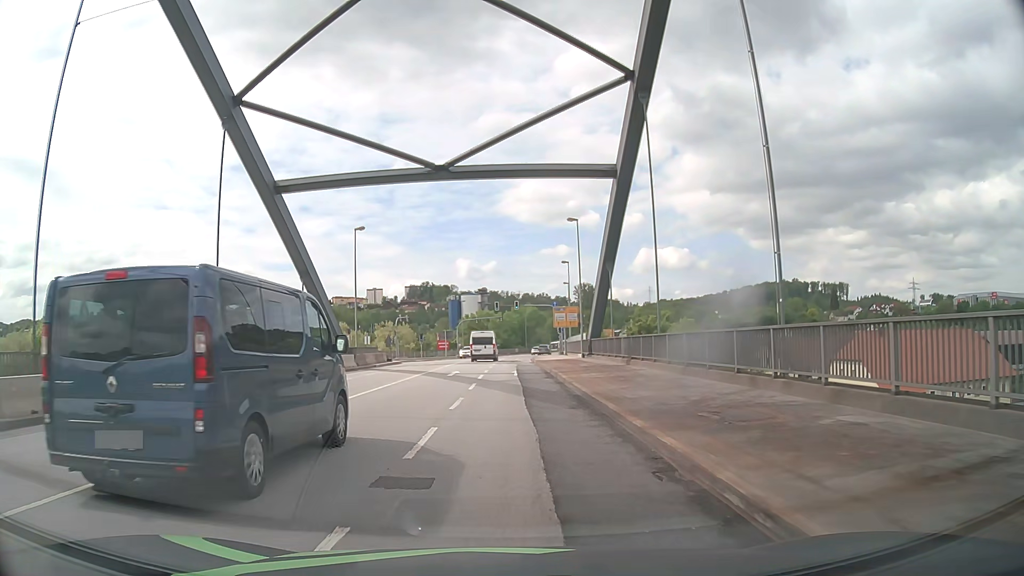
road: primary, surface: asphalt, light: Day
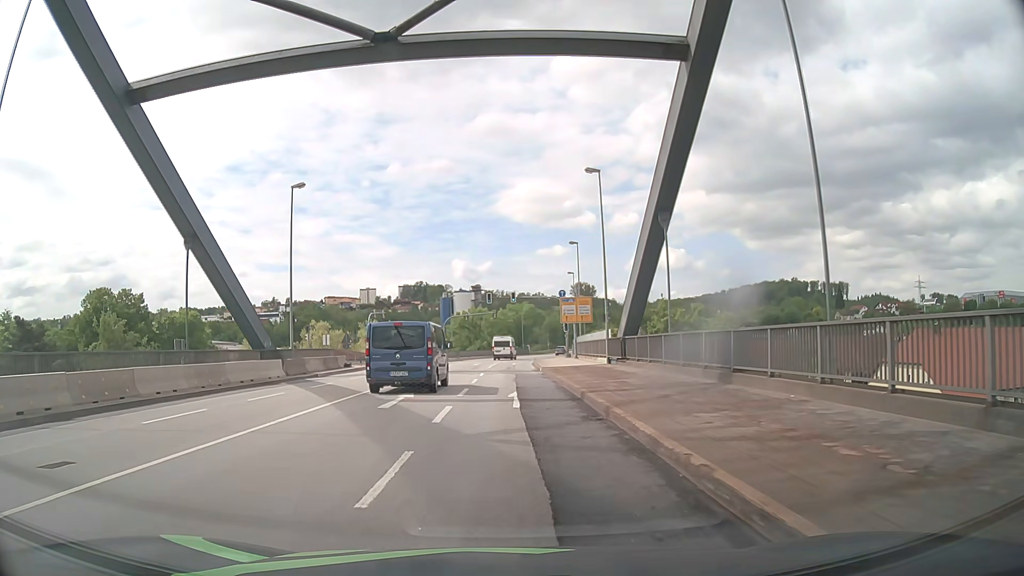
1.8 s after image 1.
(0.0, +14.5) m; 0°
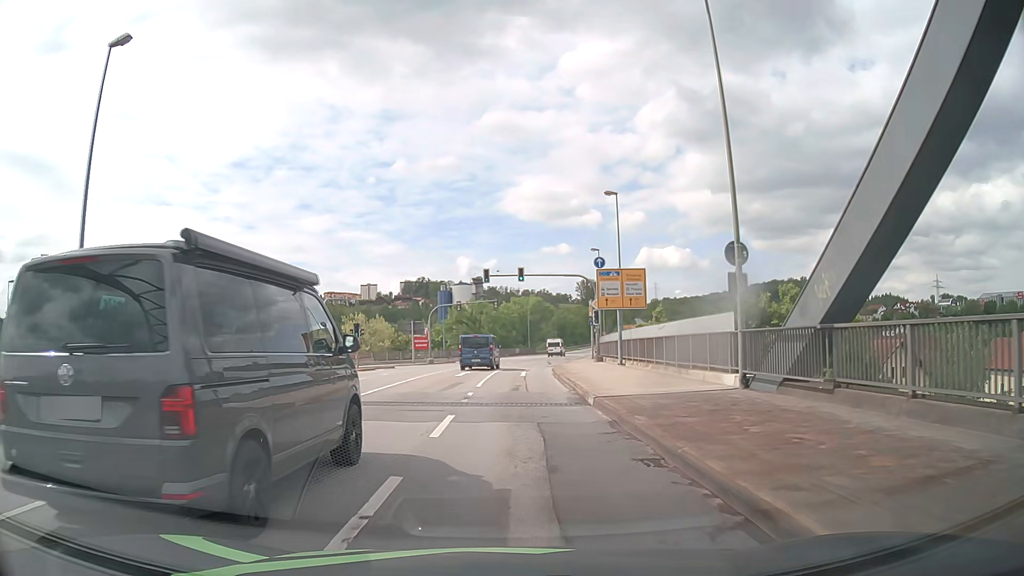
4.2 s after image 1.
(-0.1, +19.8) m; 0°
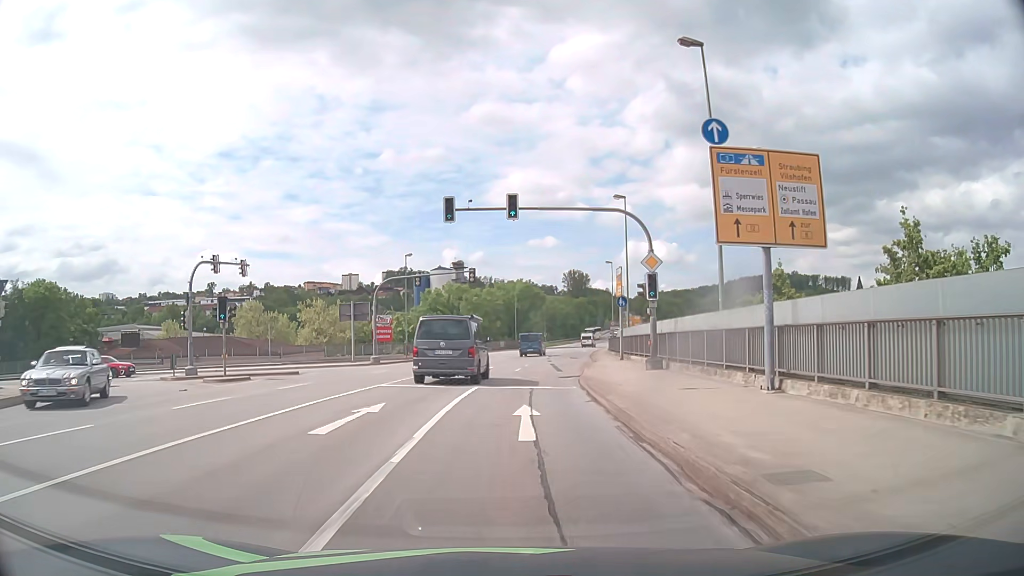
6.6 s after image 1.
(+0.1, +21.2) m; +1°
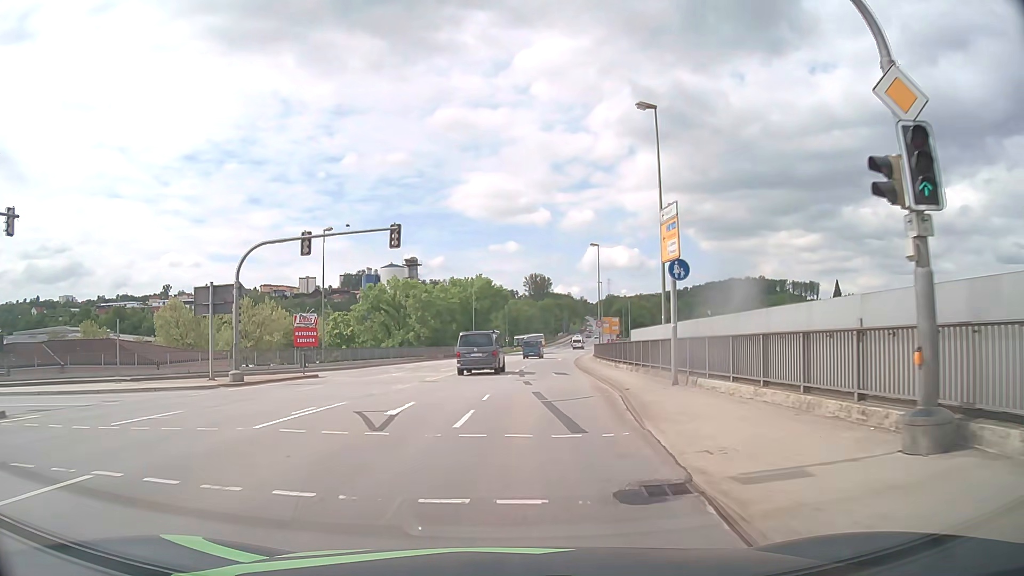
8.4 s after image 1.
(+0.5, +18.6) m; +3°
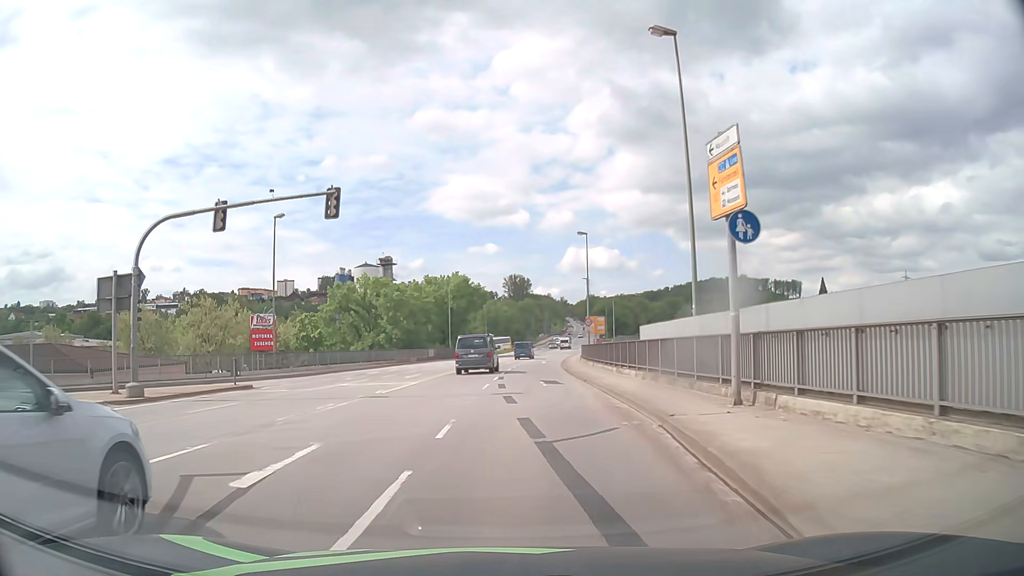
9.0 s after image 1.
(+0.1, +6.8) m; +2°
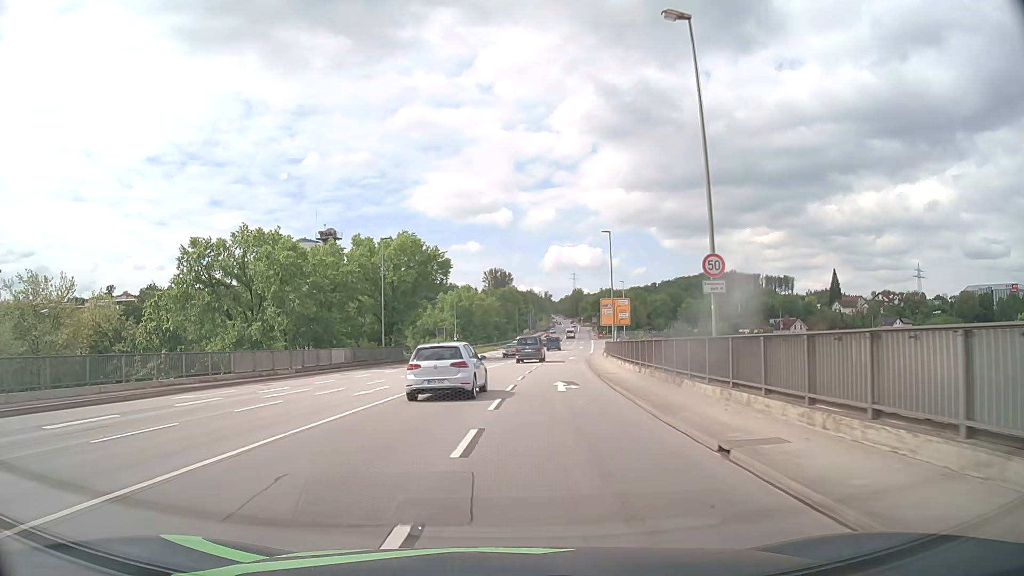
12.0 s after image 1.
(+1.0, +37.3) m; +2°
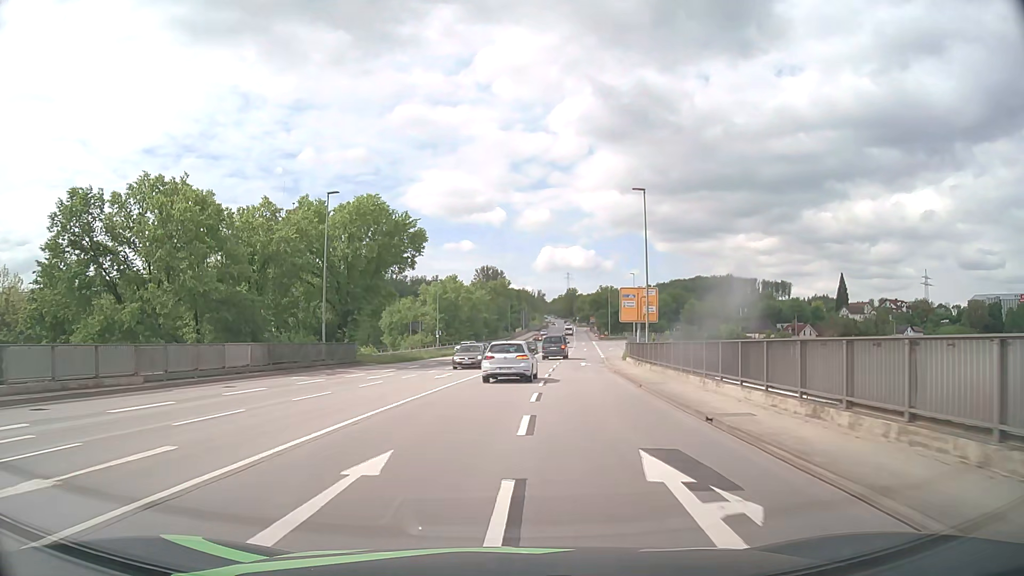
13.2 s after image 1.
(+0.1, +16.3) m; +1°
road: primary_link
(0, +10) (0, +20) (+1, +30) (+1, +40) (+2, +50) (+3, +60) (+5, +70) (+6, +80) (+7, +90) (+8, +100) m
